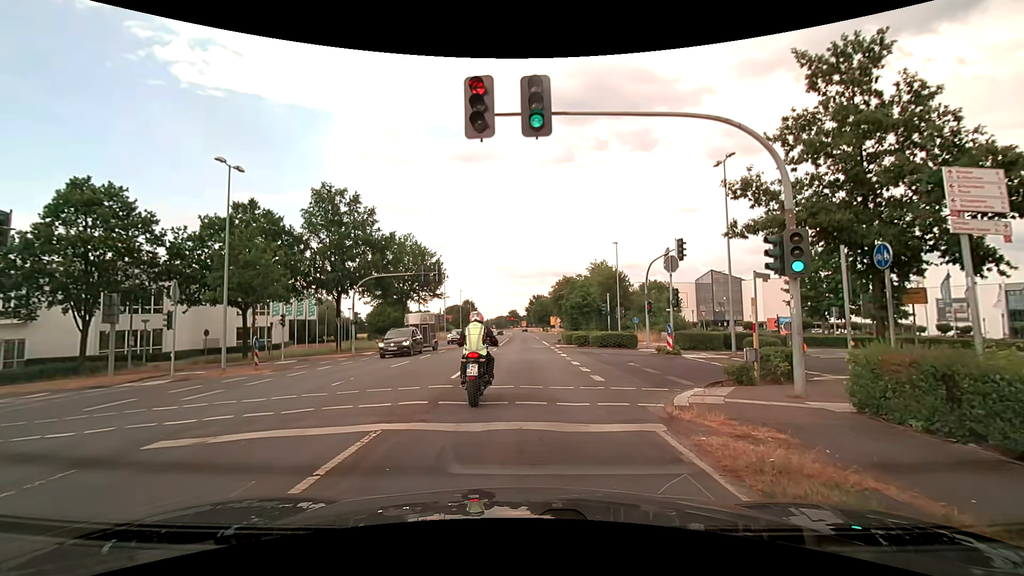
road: secondary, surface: asphalt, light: Day
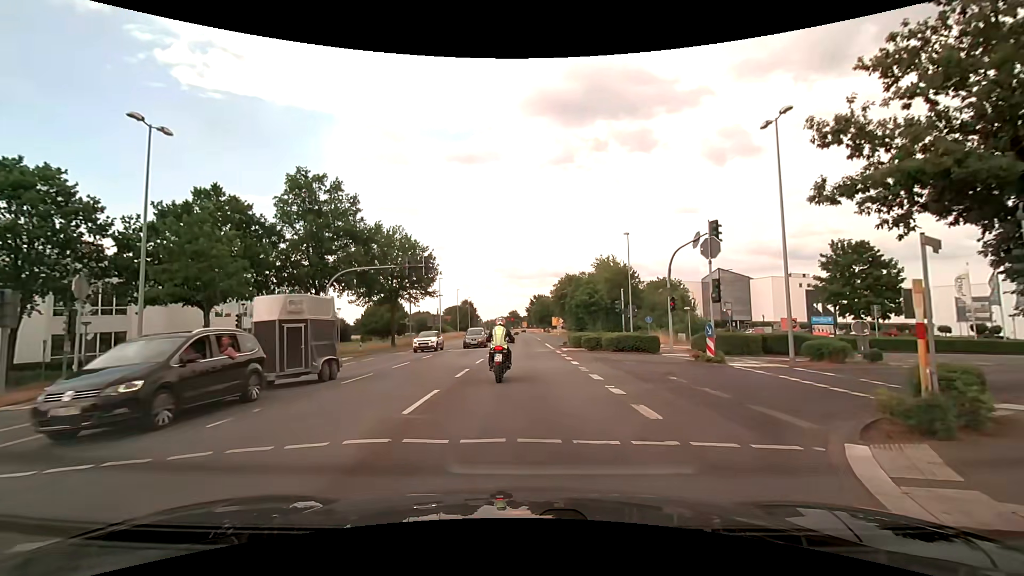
(0.0, +5.8) m; 0°
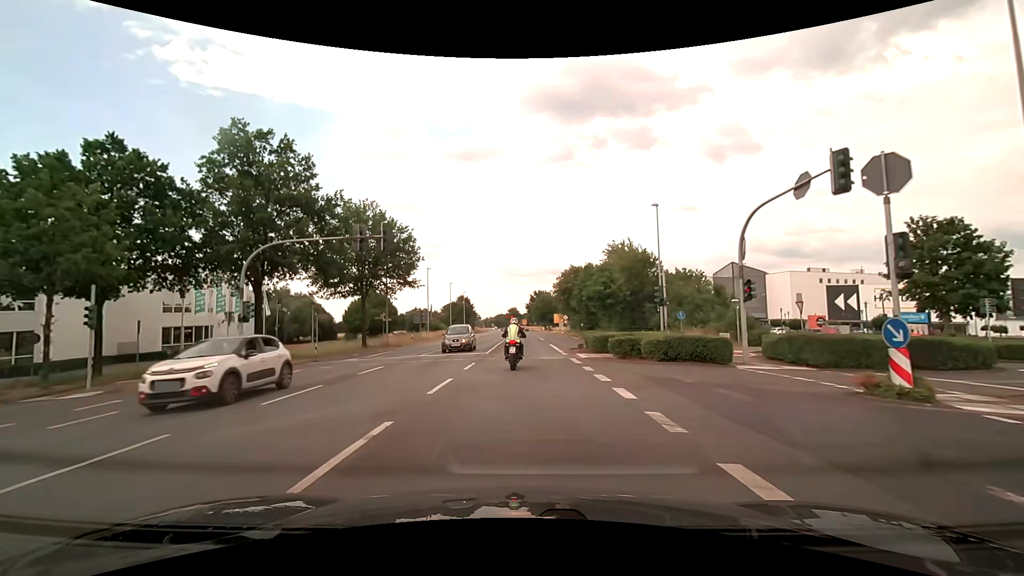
(+0.1, +10.4) m; +1°
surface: paved
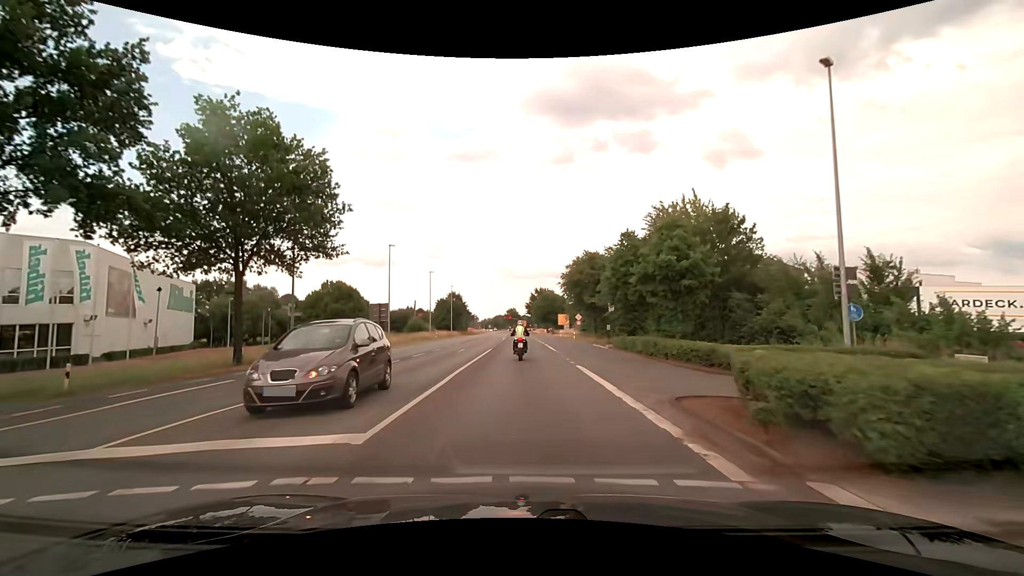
(-0.1, +20.7) m; 0°
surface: asphalt
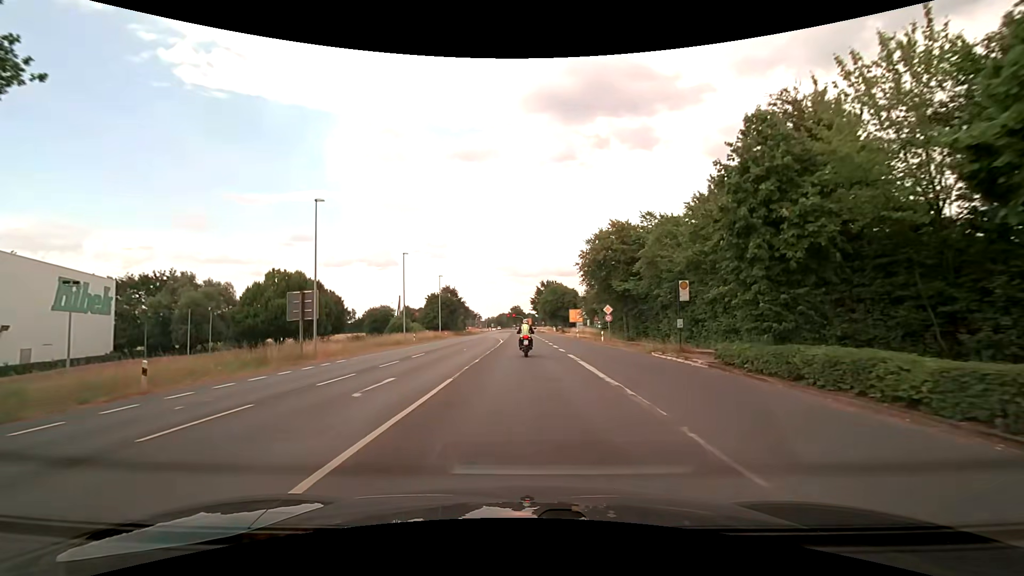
(0.0, +18.9) m; 0°
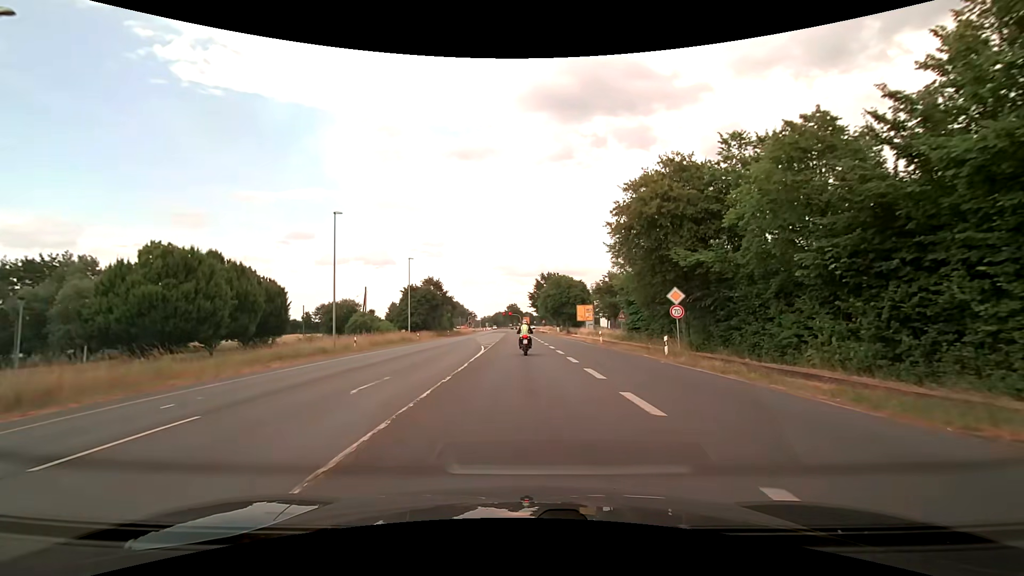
(0.0, +19.8) m; +1°
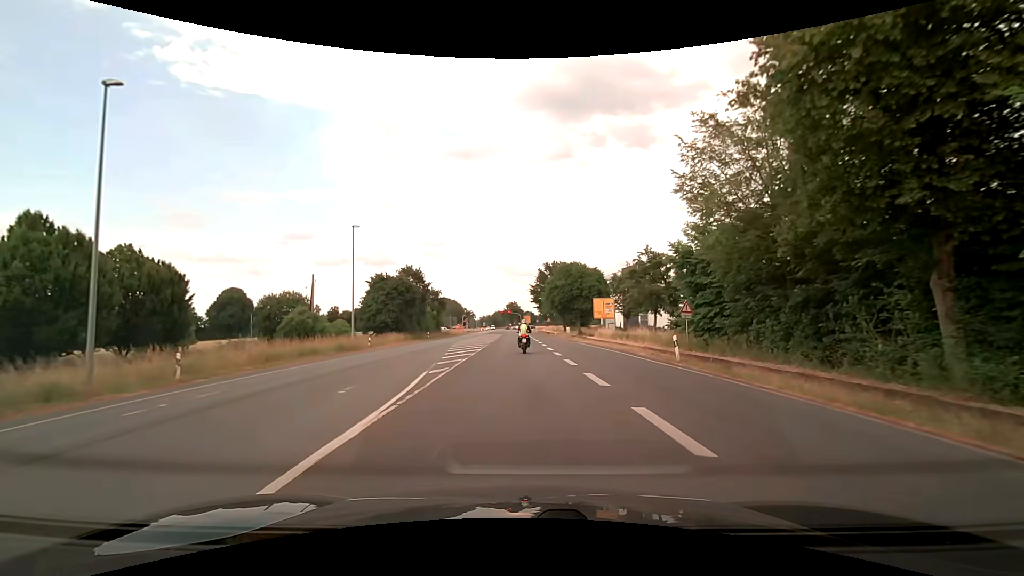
(-0.1, +20.0) m; -1°
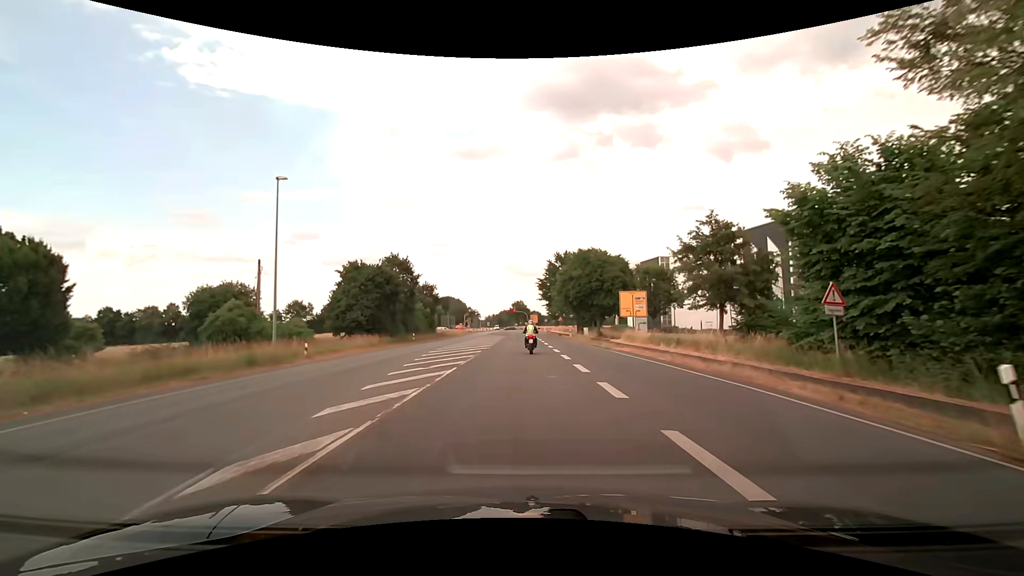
(0.0, +13.8) m; -1°
(0, +10) (0, +20) (0, +30) (0, +40) (0, +50) (0, +60) (0, +70) (-1, +80) (-1, +90) (-1, +100) m
